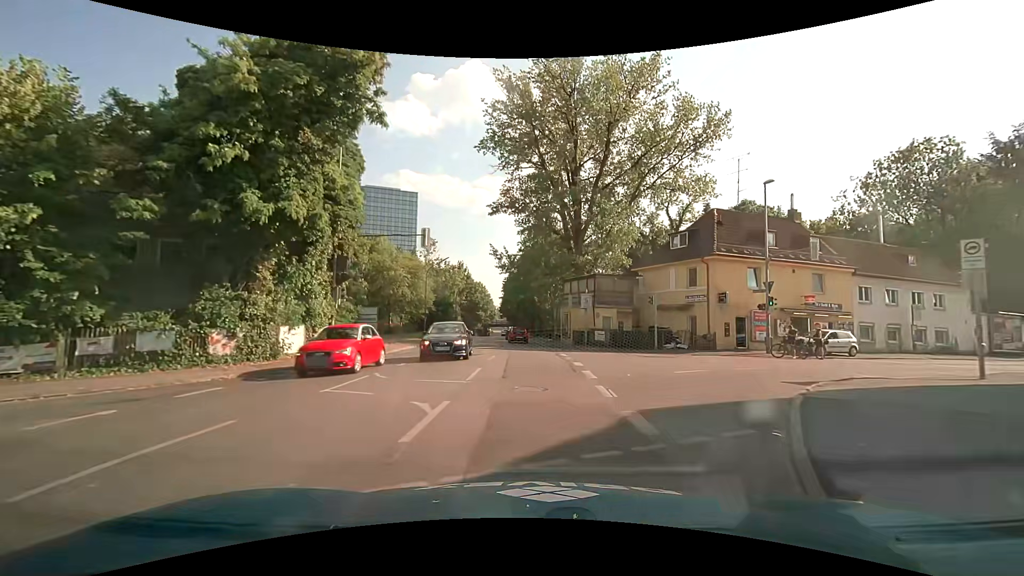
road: secondary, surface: asphalt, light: Day
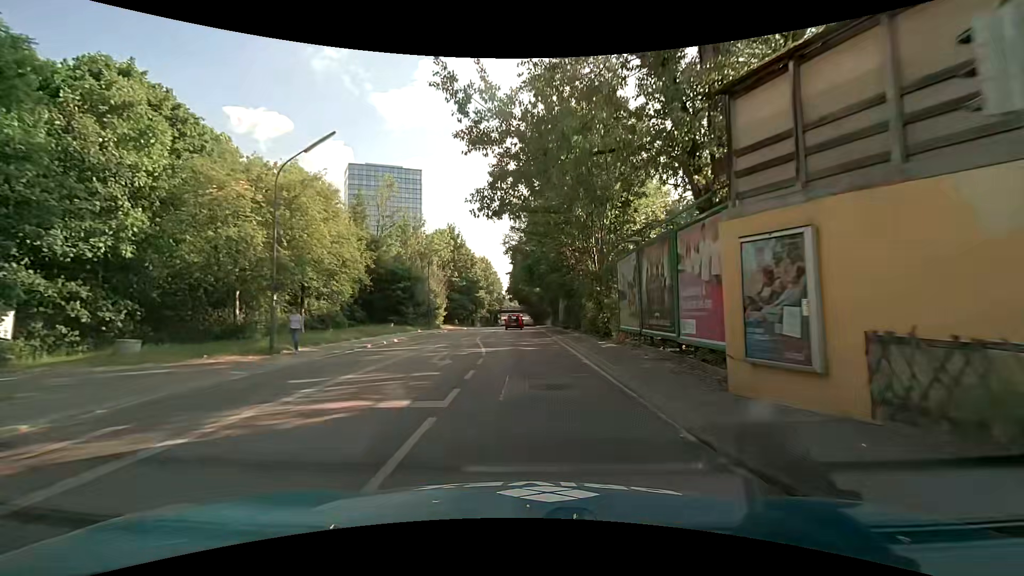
(-0.4, +31.7) m; -2°
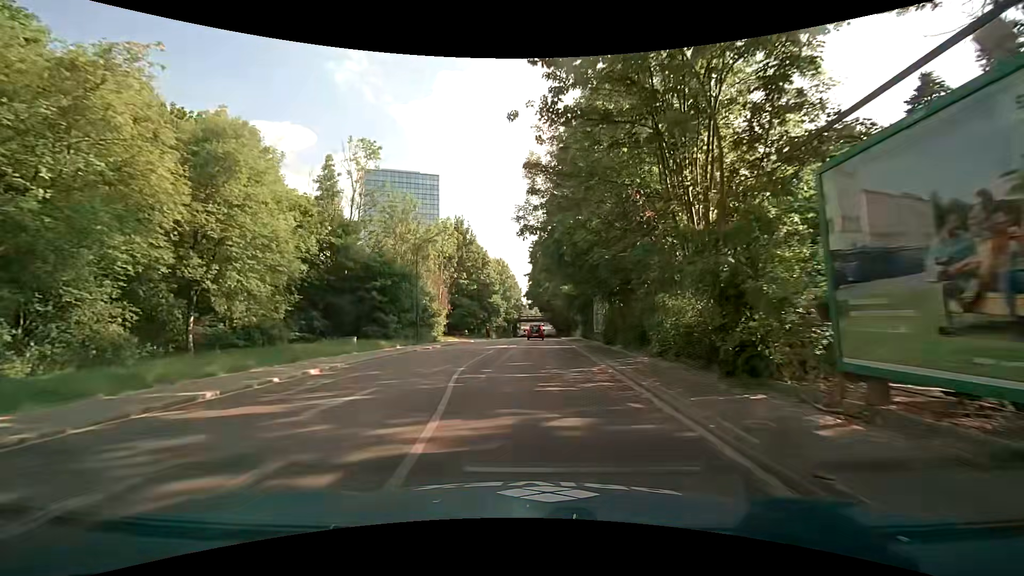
(-0.2, +13.2) m; -4°
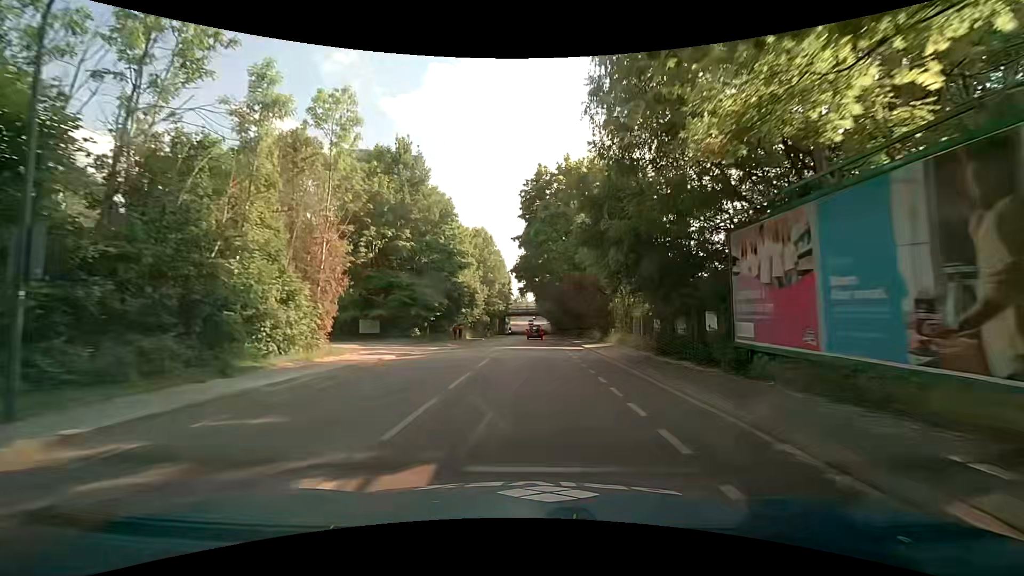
(+0.4, +28.1) m; +2°
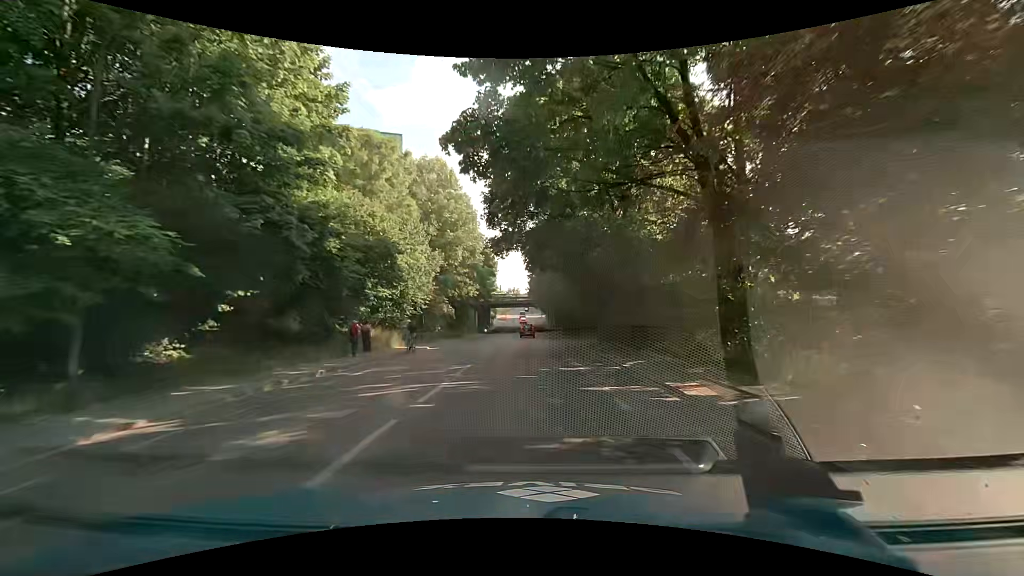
(+0.4, +29.1) m; +1°
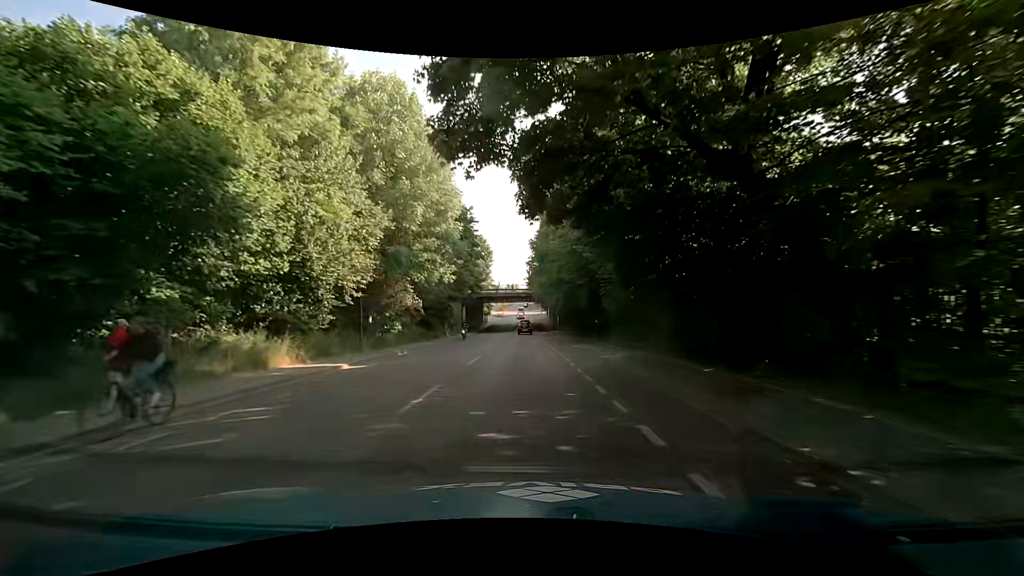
(0.0, +14.1) m; 0°
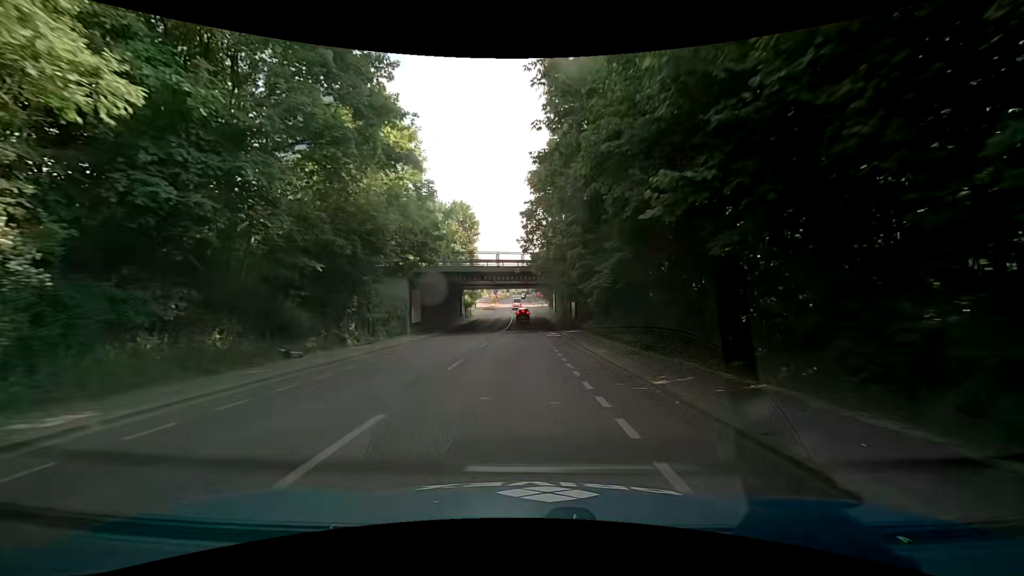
(-0.1, +27.5) m; -1°
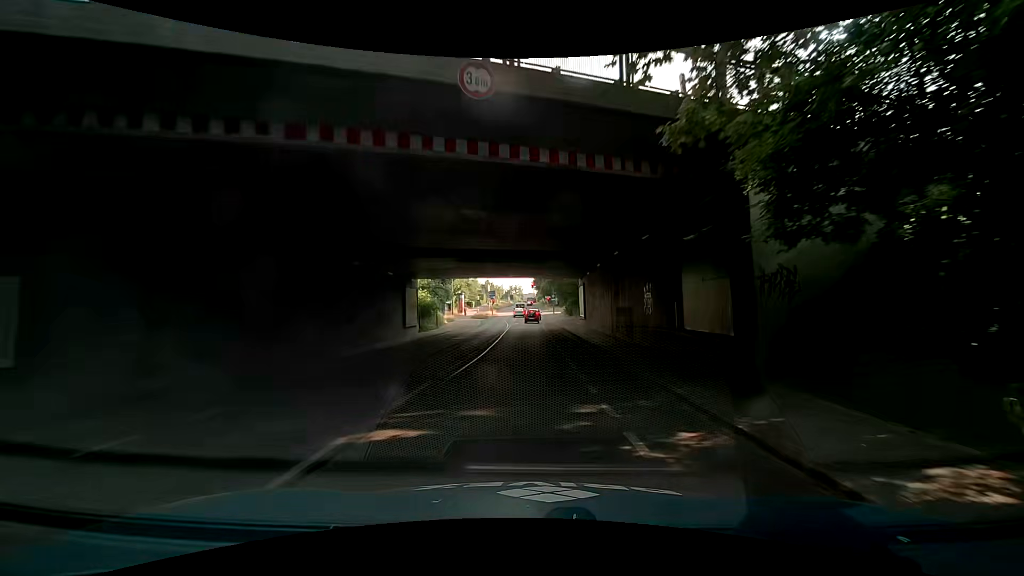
(+0.4, +32.8) m; -1°
(0, +10) (0, +20) (0, +30) (-2, +40) (-2, +50) (-3, +60) (-3, +70) (-3, +80) (-3, +90) (-3, +100) m
